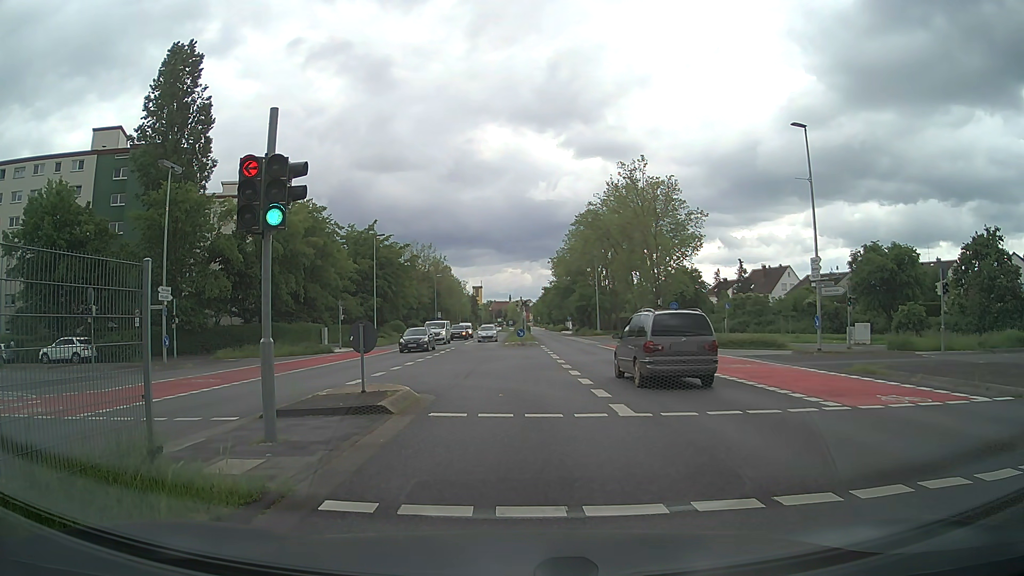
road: secondary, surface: asphalt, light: Day
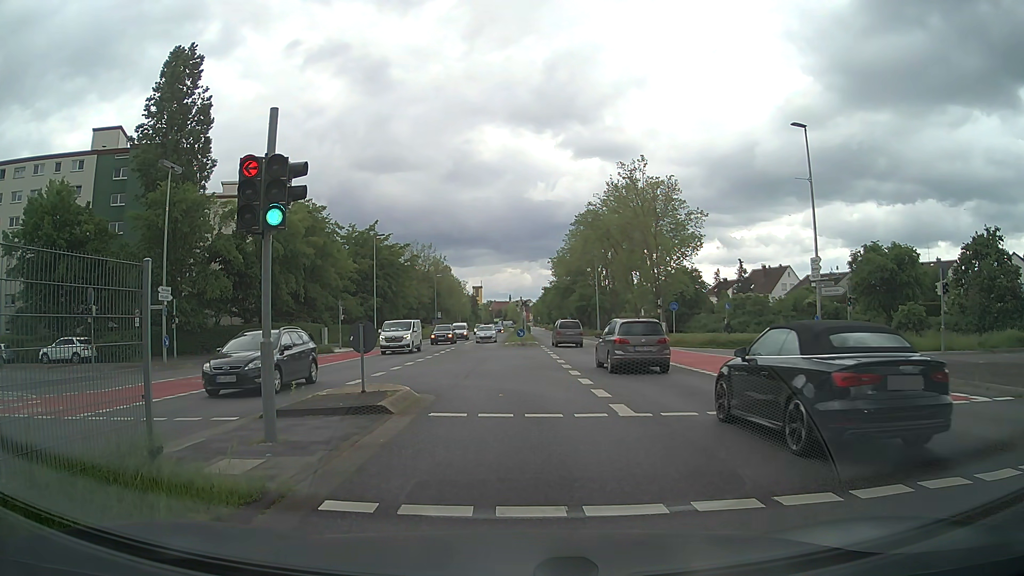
(0.0, 0.0) m; 0°
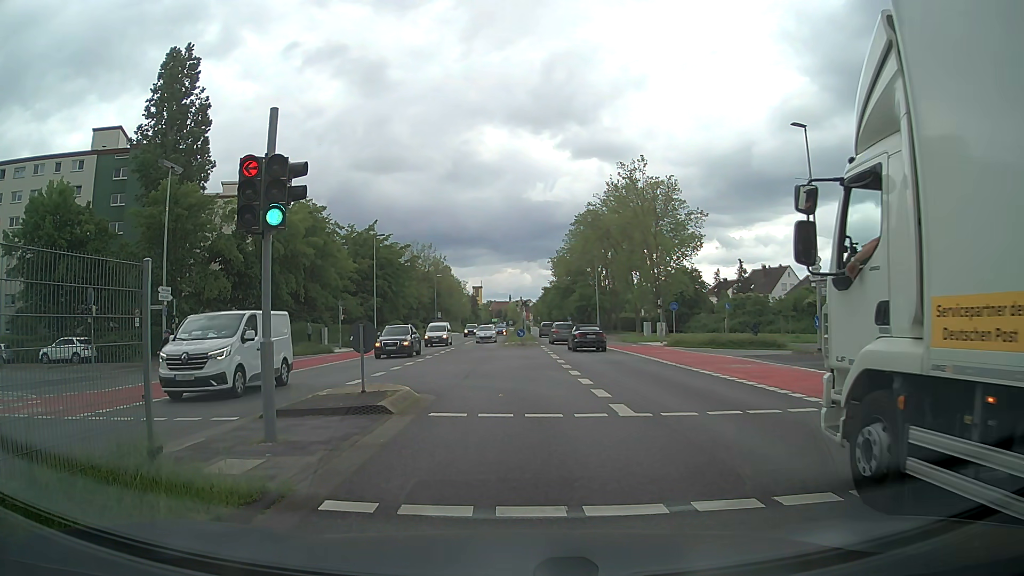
(0.0, 0.0) m; 0°
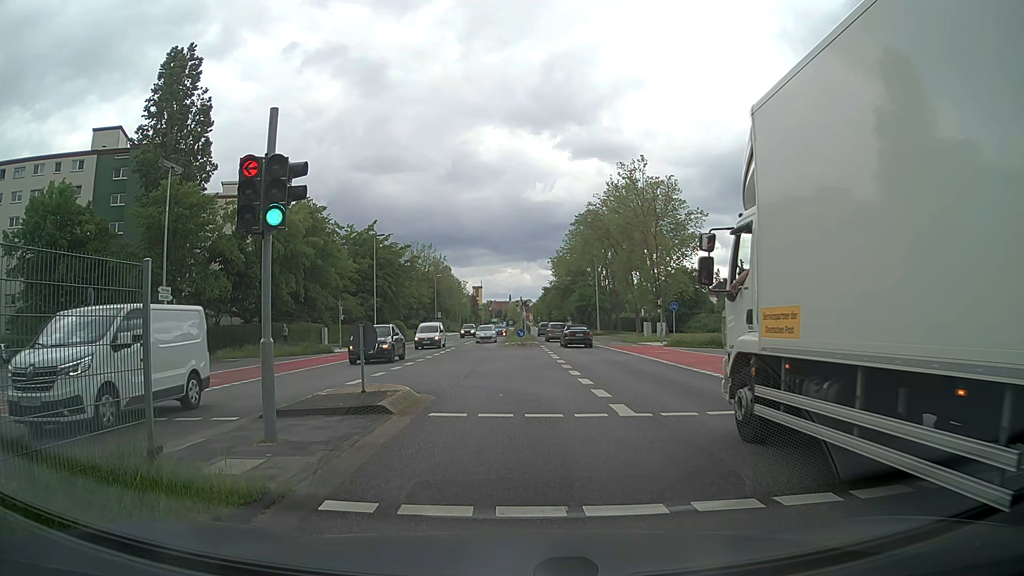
(0.0, 0.0) m; 0°
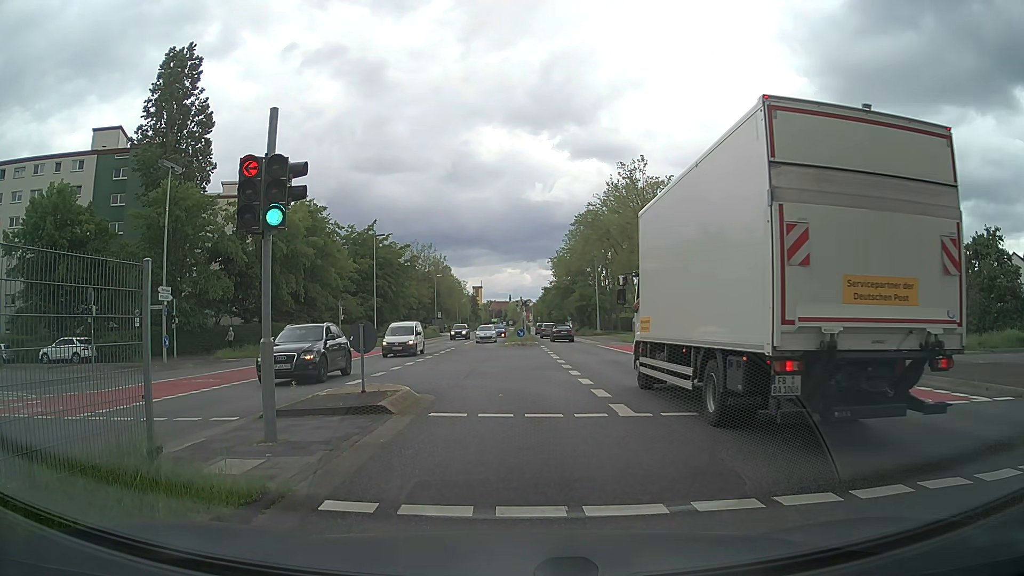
(0.0, 0.0) m; 0°
